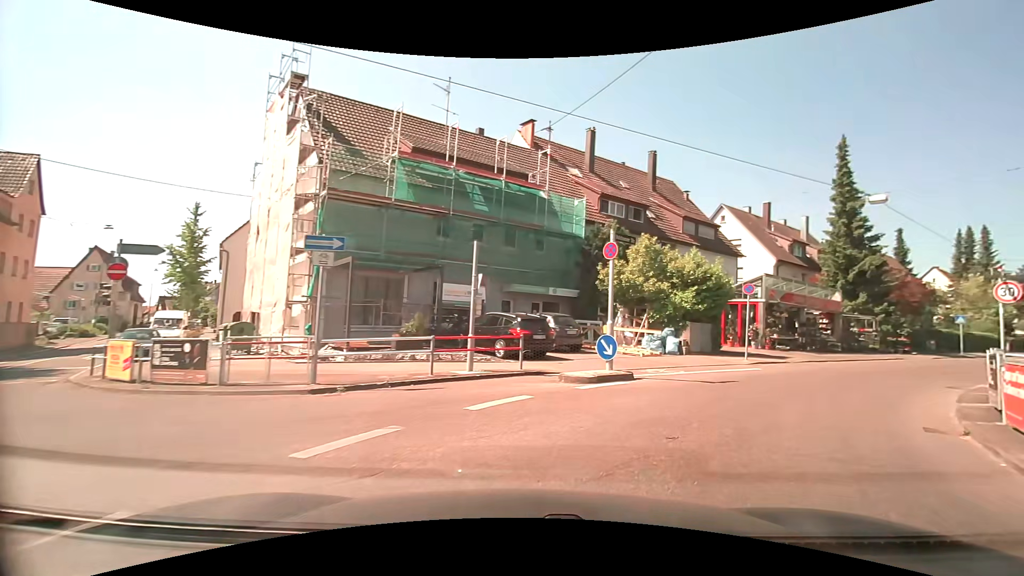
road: tertiary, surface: asphalt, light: Day
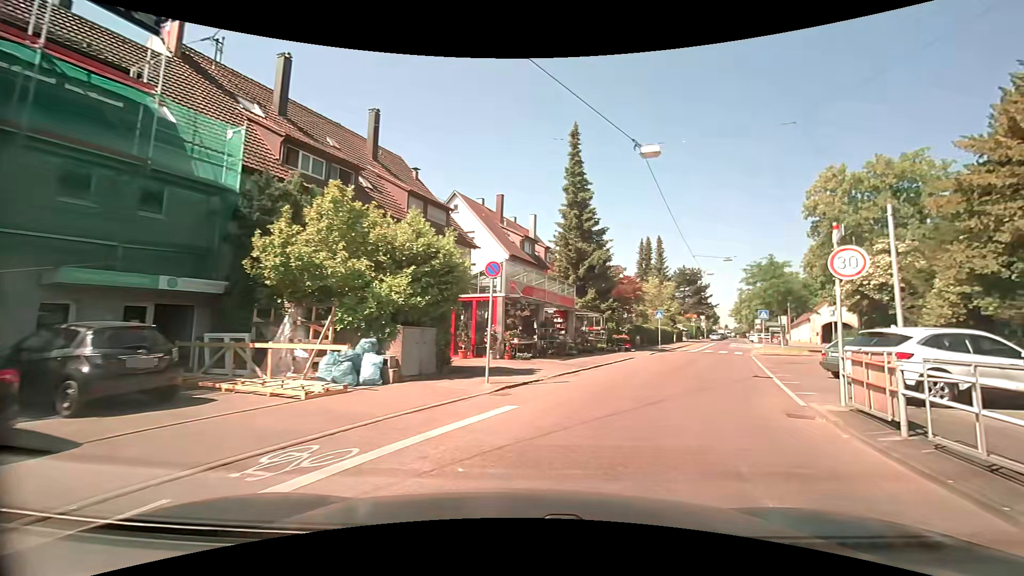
(+2.7, +9.1) m; +31°
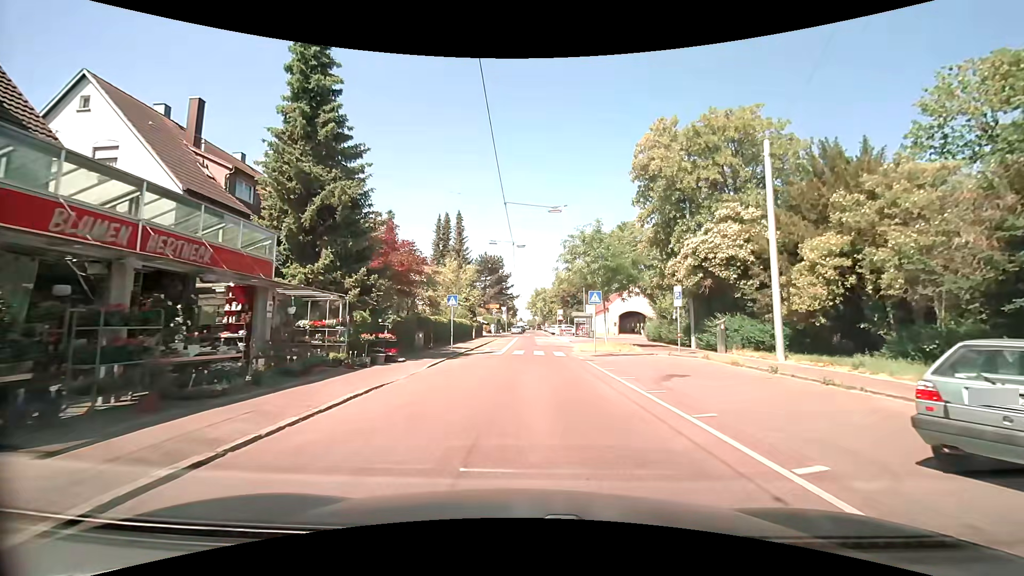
(+3.4, +14.2) m; +22°
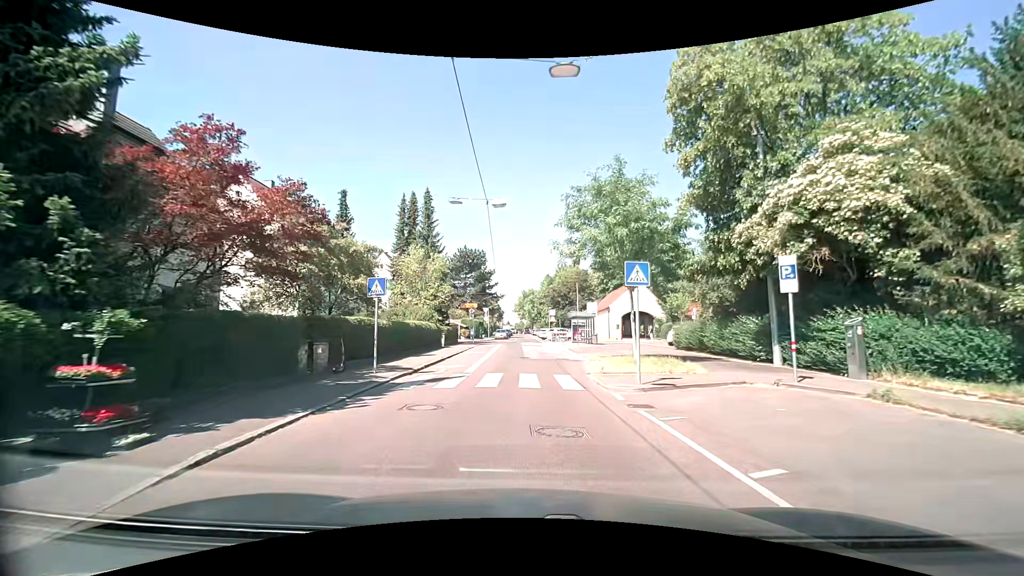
(+0.3, +11.7) m; +1°
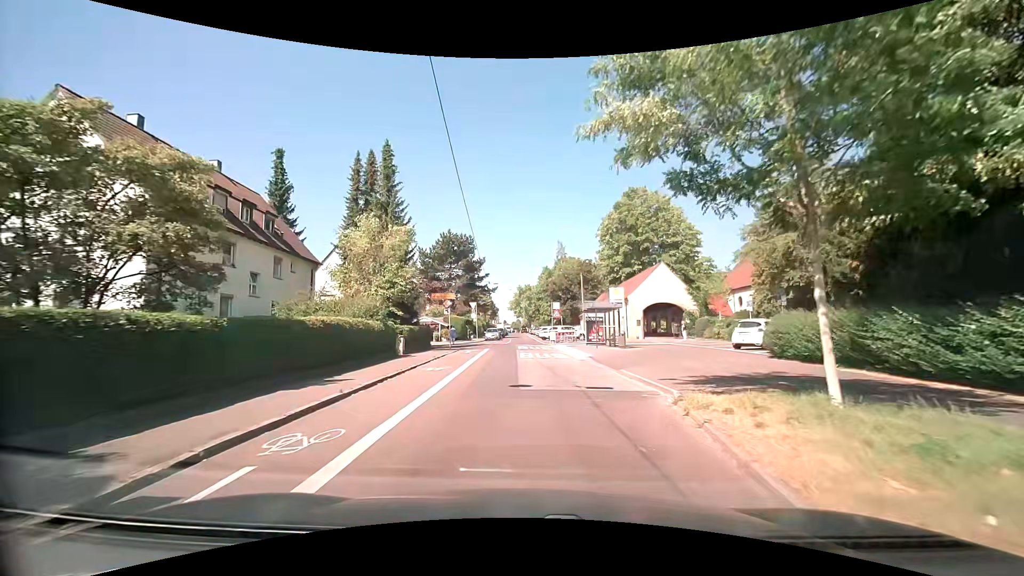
(+0.1, +12.7) m; +1°
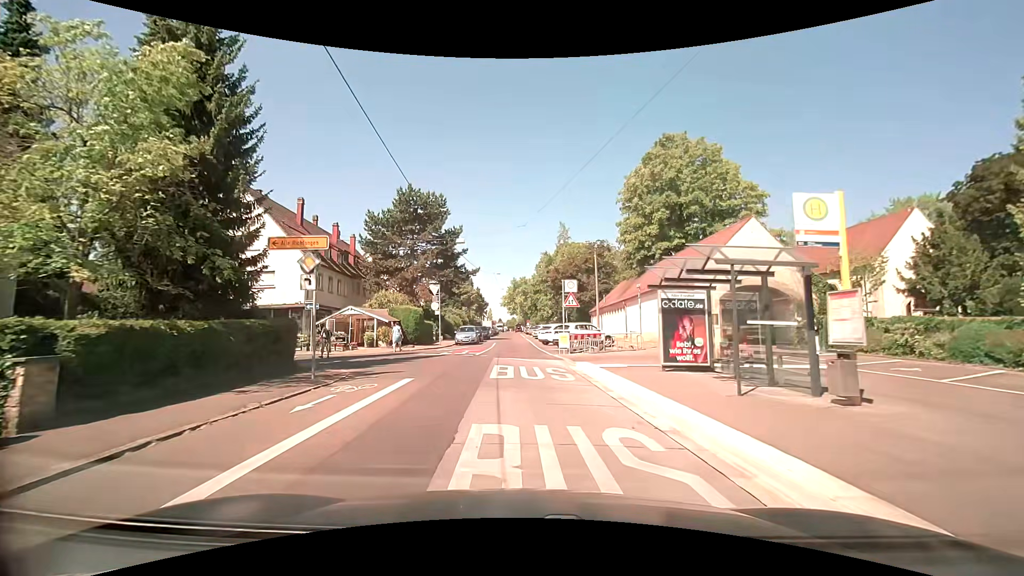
(+0.3, +20.3) m; +1°
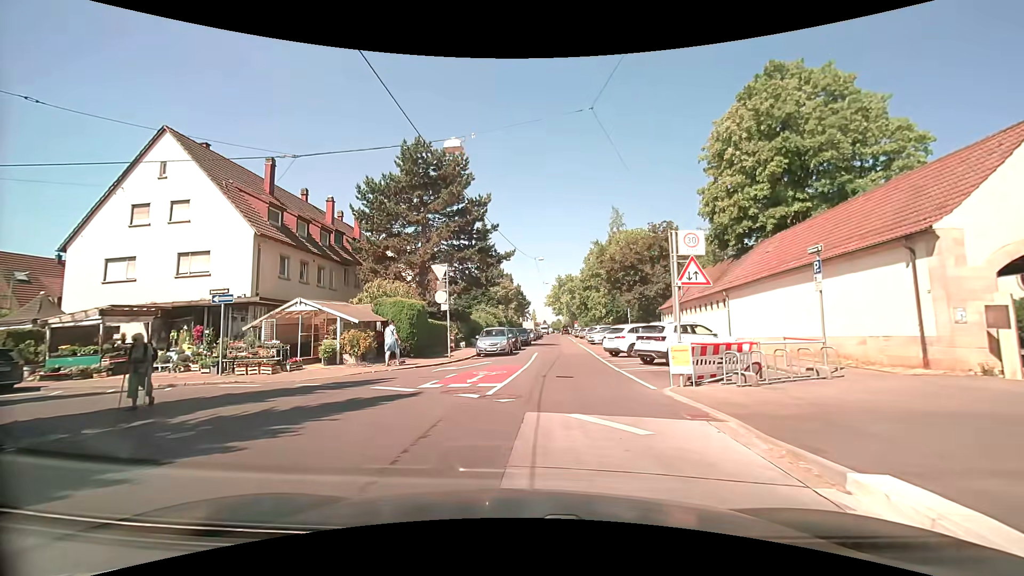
(-0.5, +12.7) m; -5°
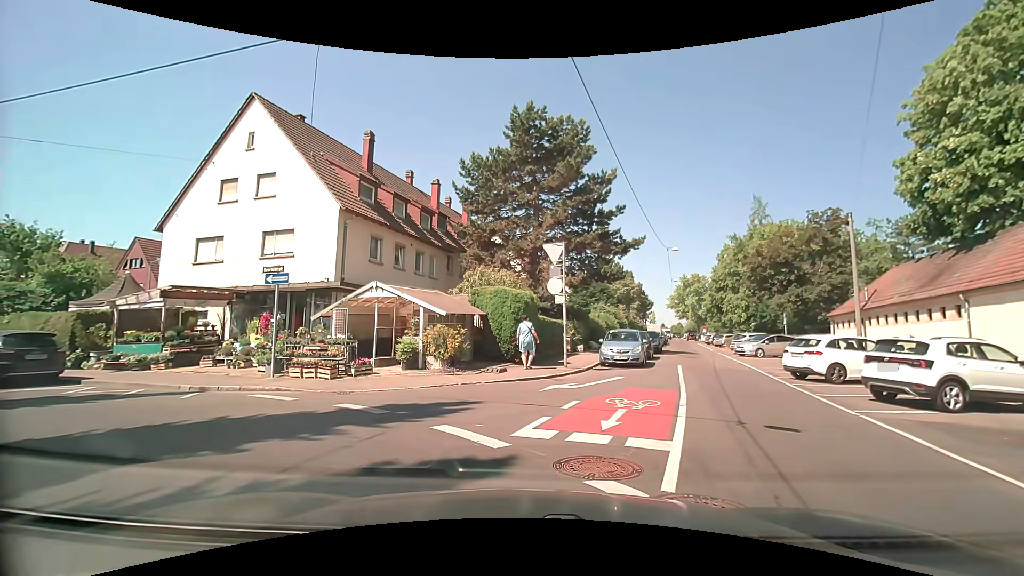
(-0.5, +5.2) m; -9°
